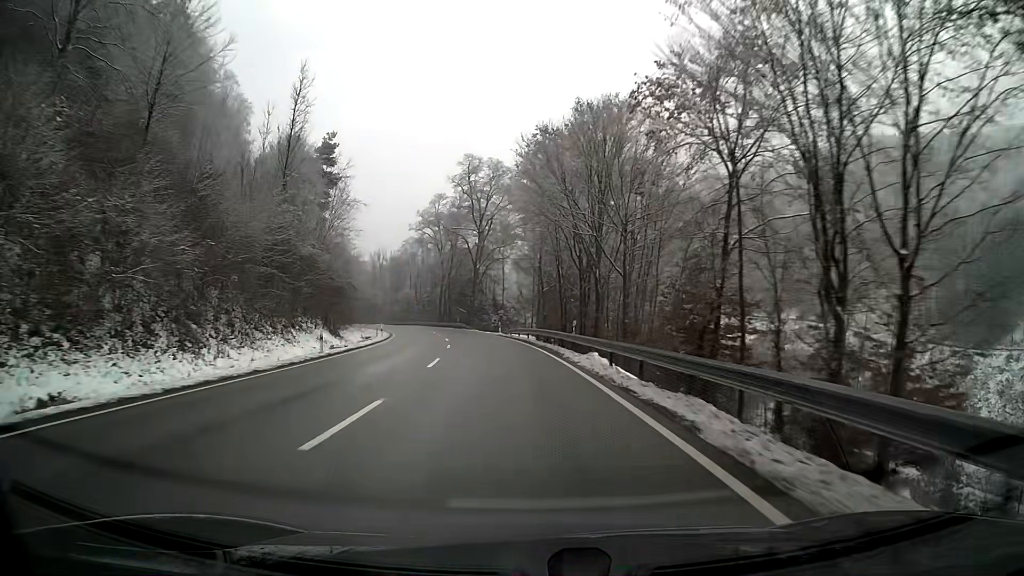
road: primary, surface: asphalt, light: Day
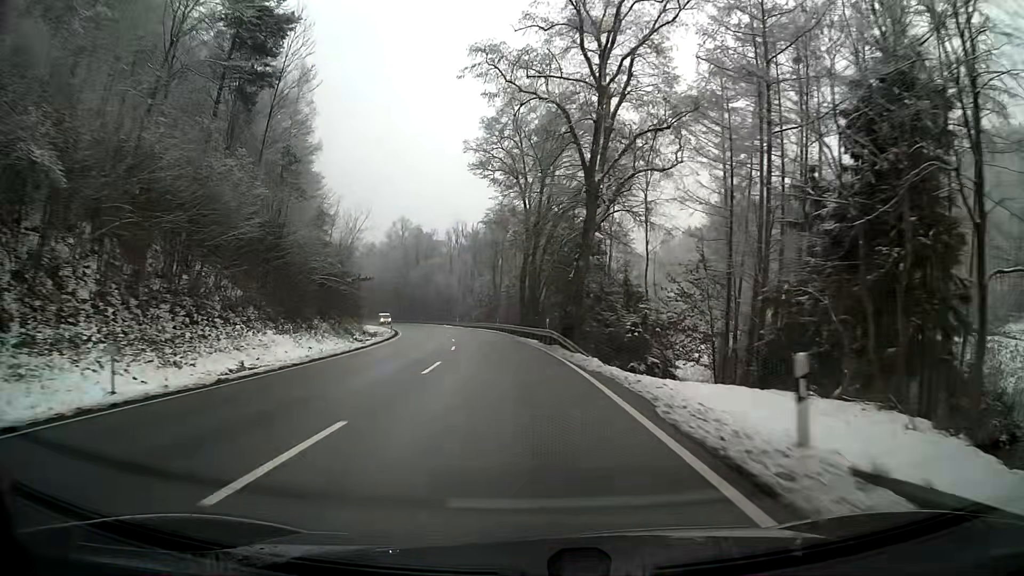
(-4.4, +51.0) m; -10°
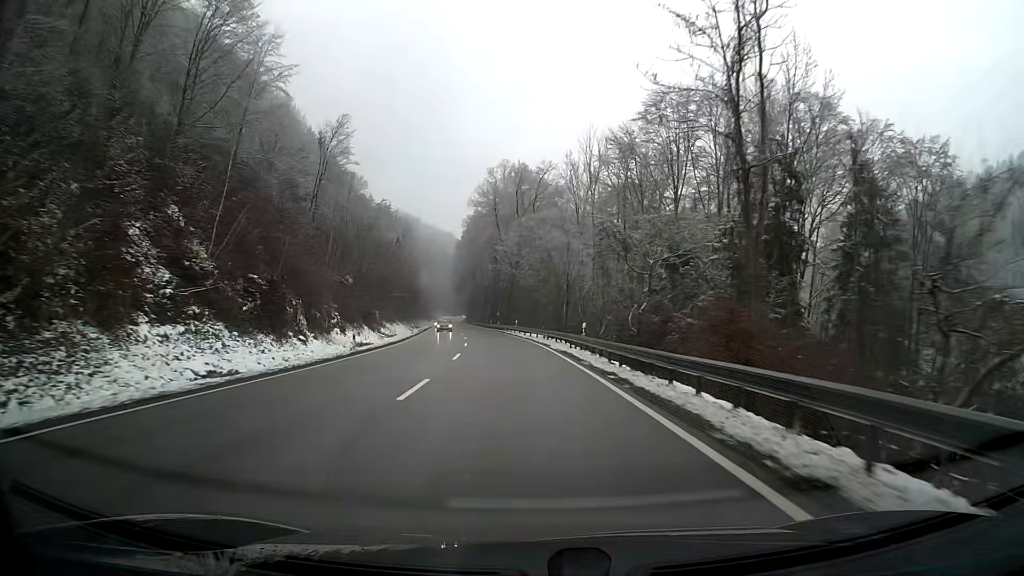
(-6.7, +66.2) m; -11°
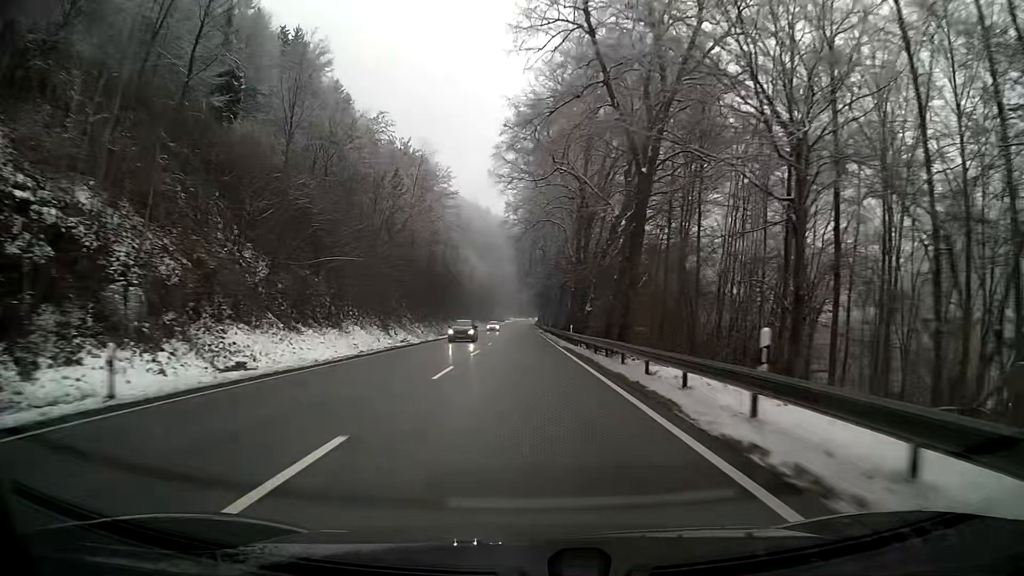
(-3.4, +56.9) m; -6°
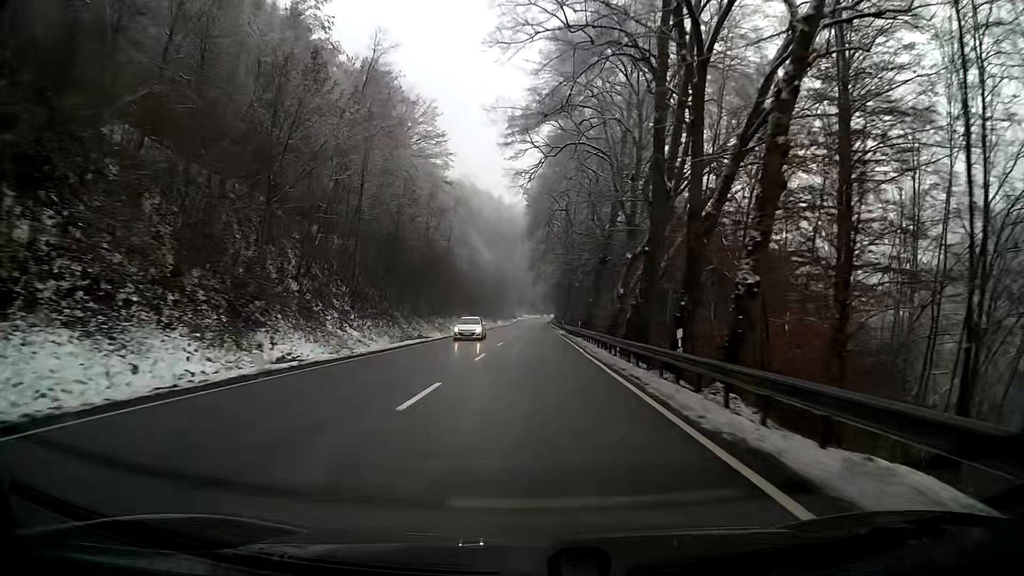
(-0.4, +30.0) m; -1°
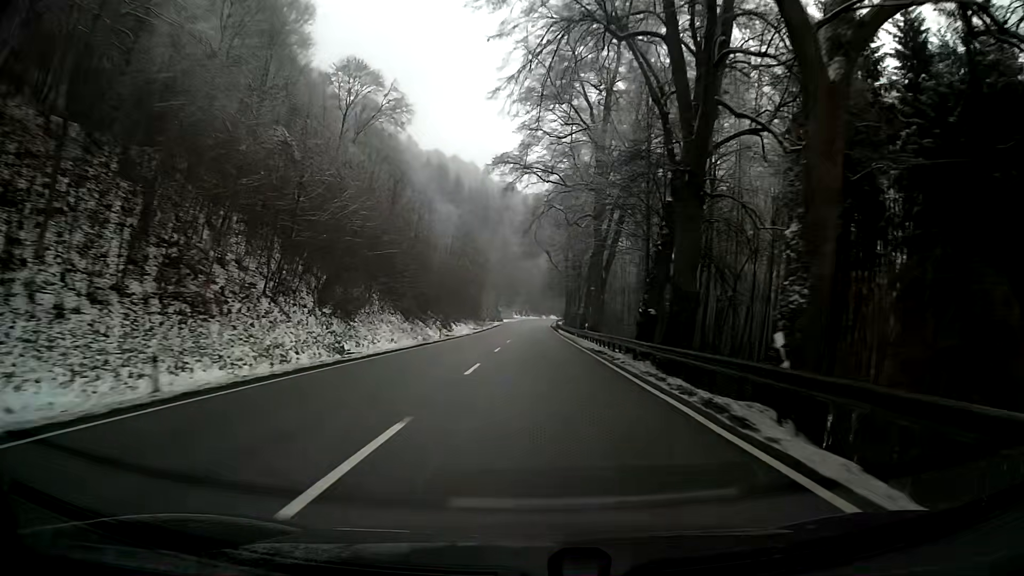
(+0.2, +78.3) m; +1°
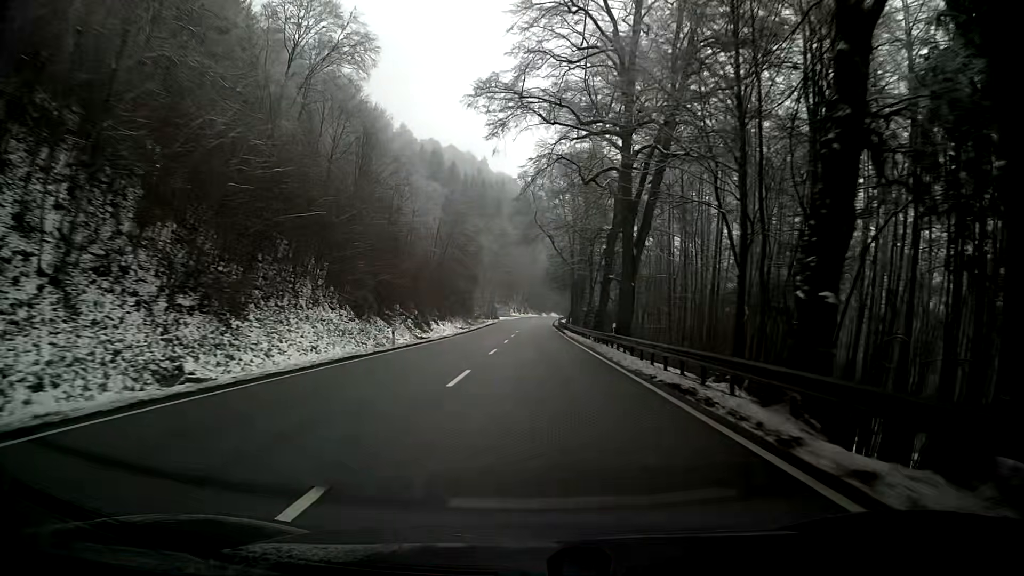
(-0.1, +15.7) m; 0°
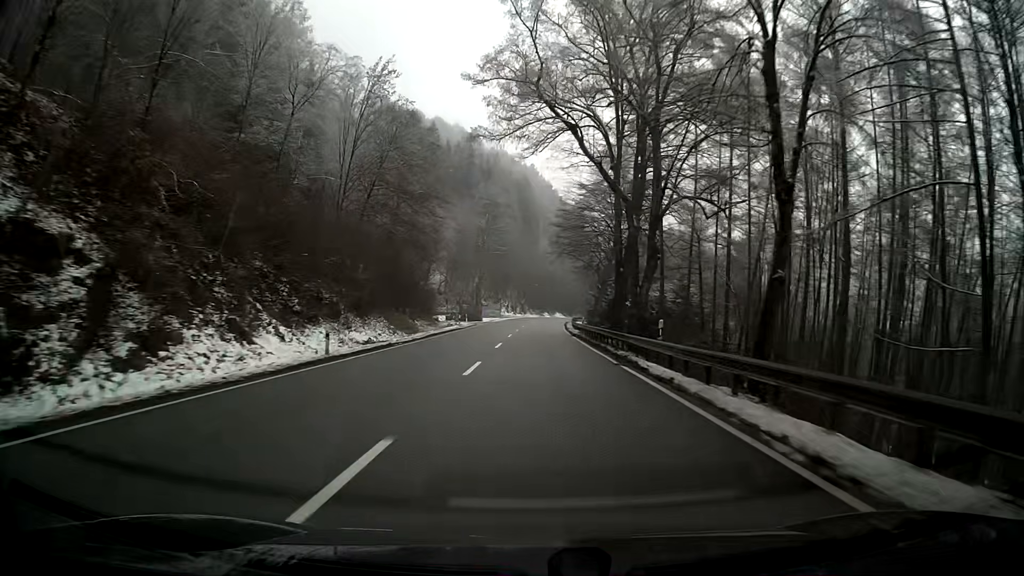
(+0.6, +46.4) m; +1°
(0, +10) (0, +20) (0, +30) (0, +40) (0, +50) (0, +60) (0, +70) (+1, +80) (+2, +90) (+3, +100) m
